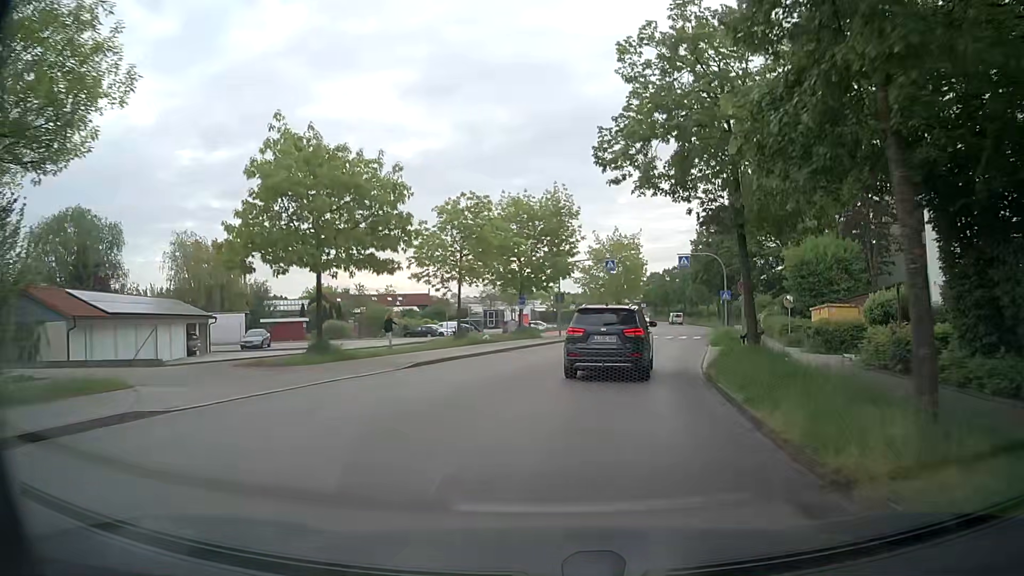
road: residential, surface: asphalt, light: Day
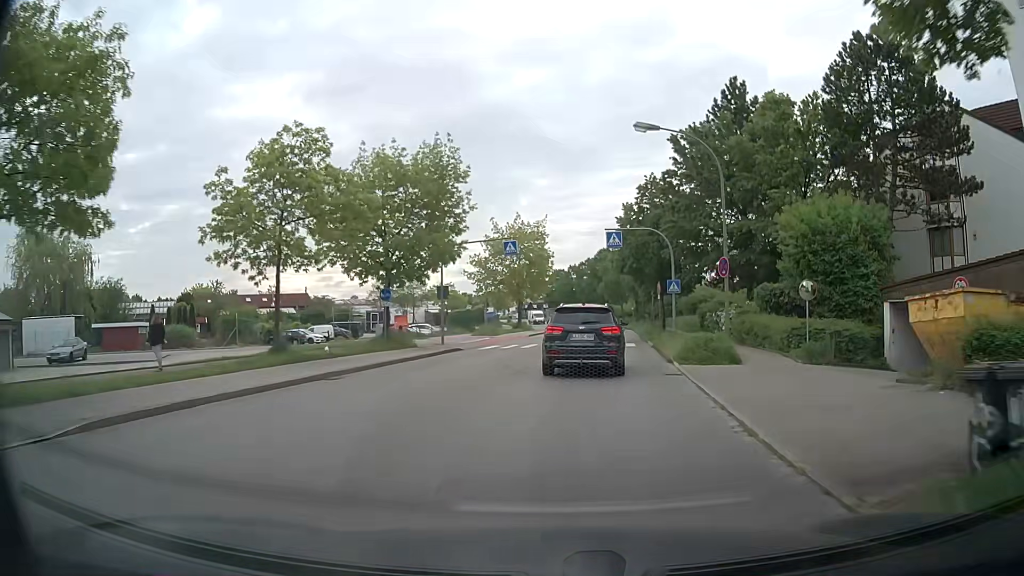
(+0.9, +12.9) m; +7°
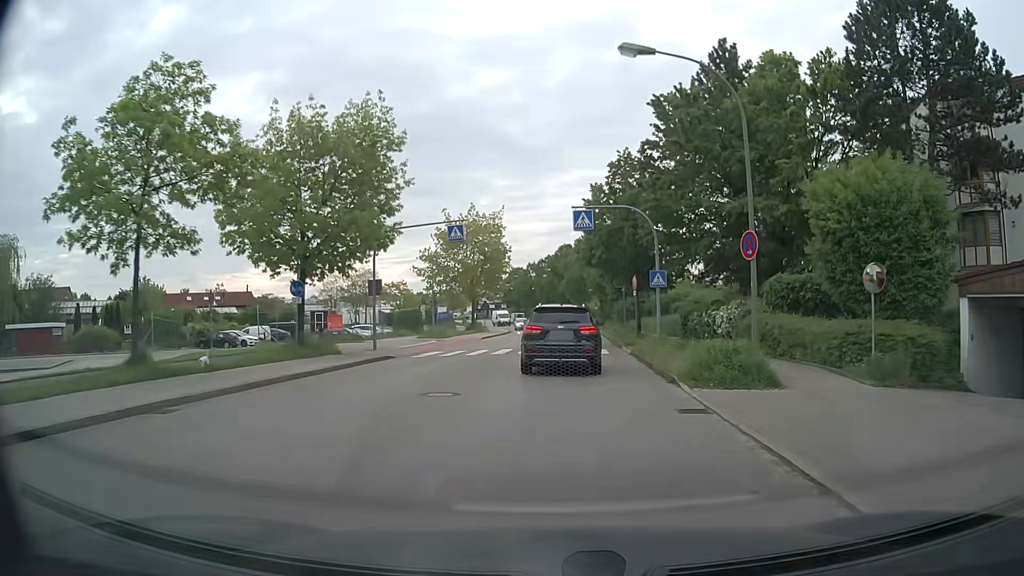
(+0.3, +6.5) m; +5°
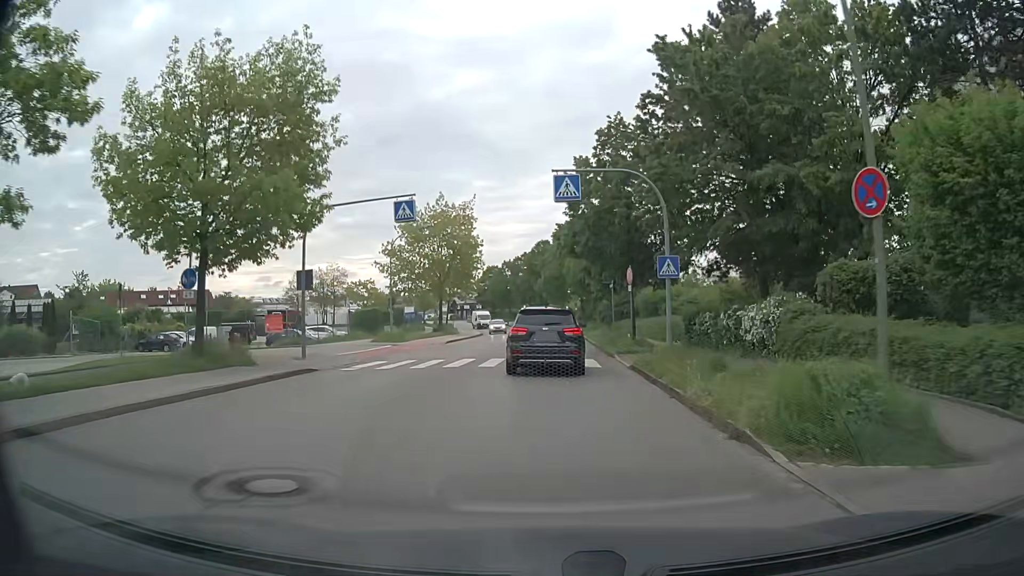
(+0.1, +6.6) m; +2°
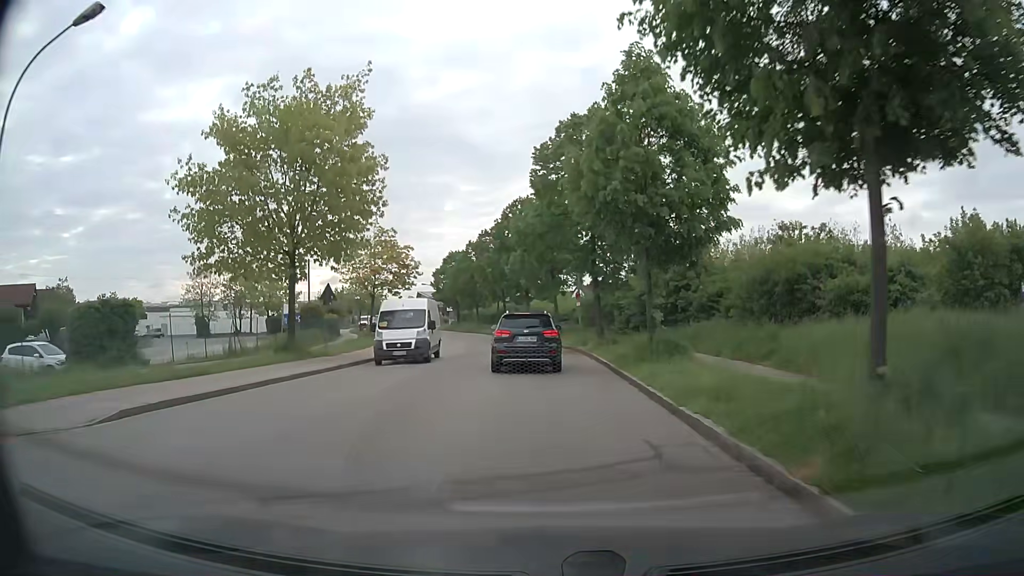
(+0.6, +34.2) m; +2°
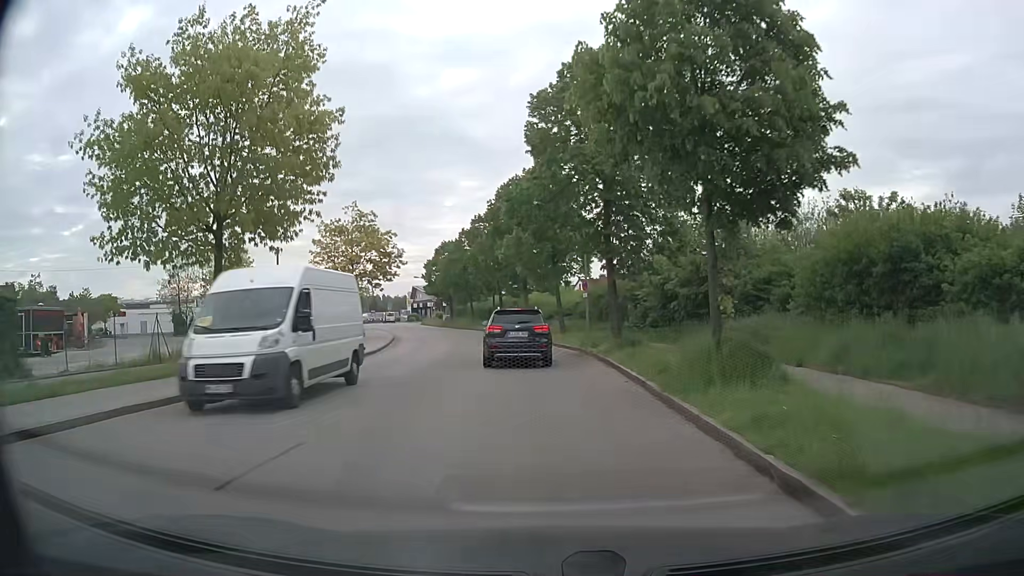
(-0.1, +7.0) m; -1°
